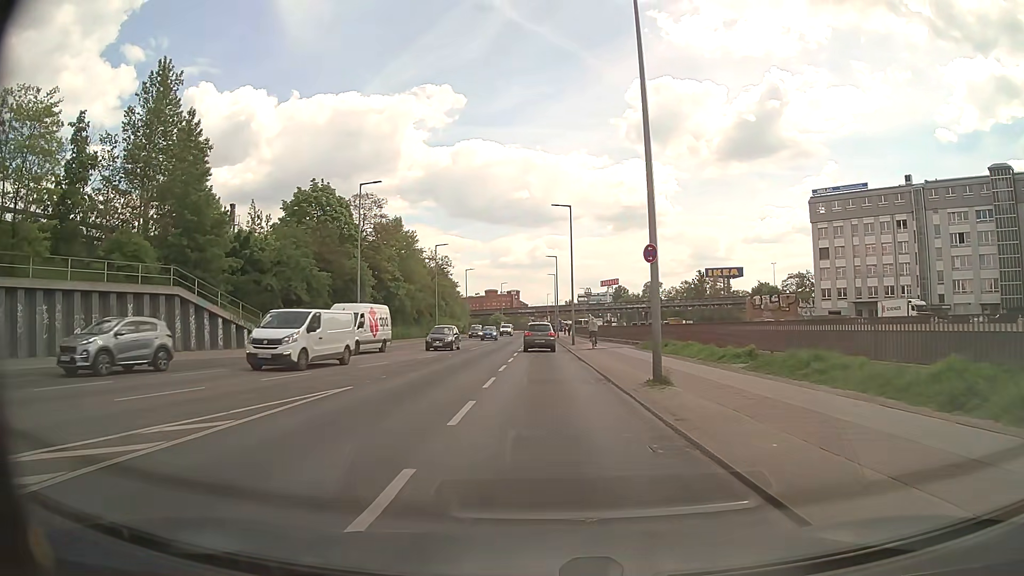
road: secondary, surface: asphalt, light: Day
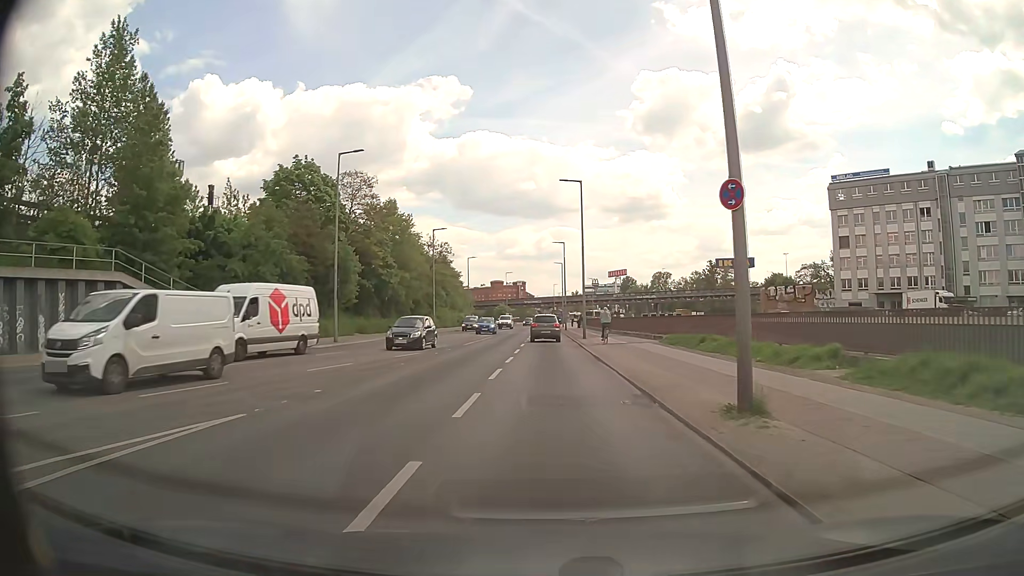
(0.0, +6.1) m; 0°
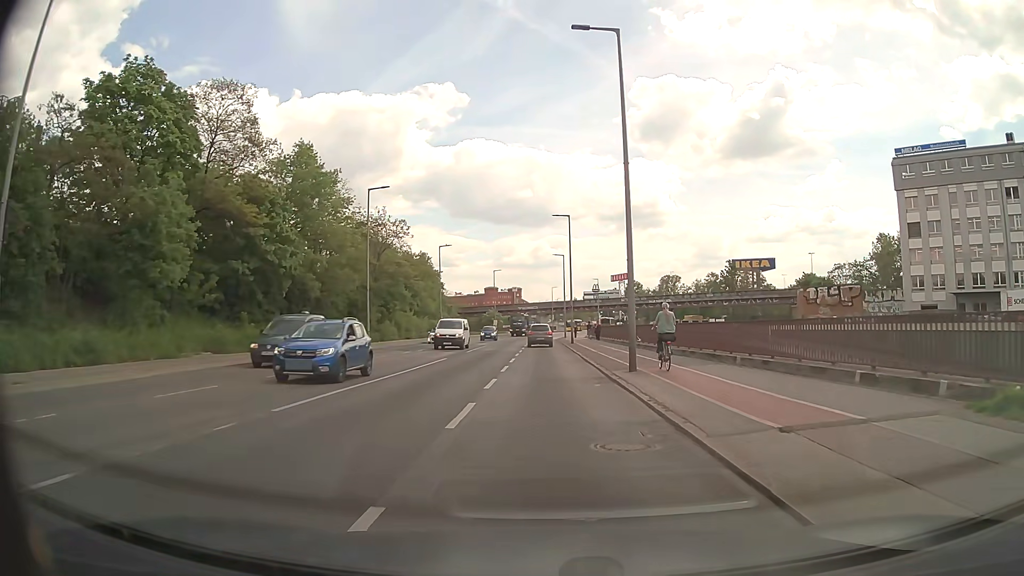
(0.0, +25.4) m; 0°
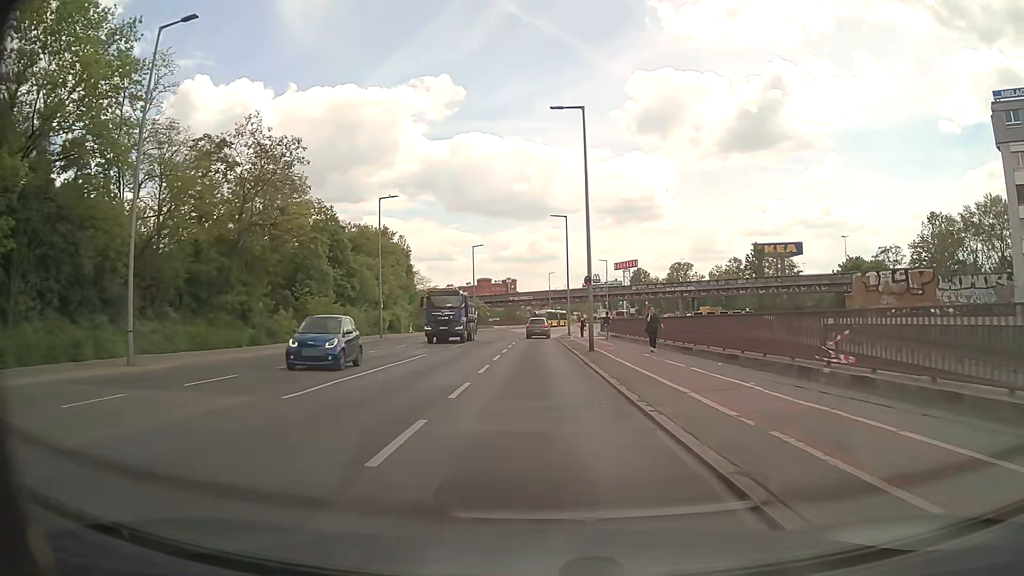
(+0.3, +26.8) m; 0°
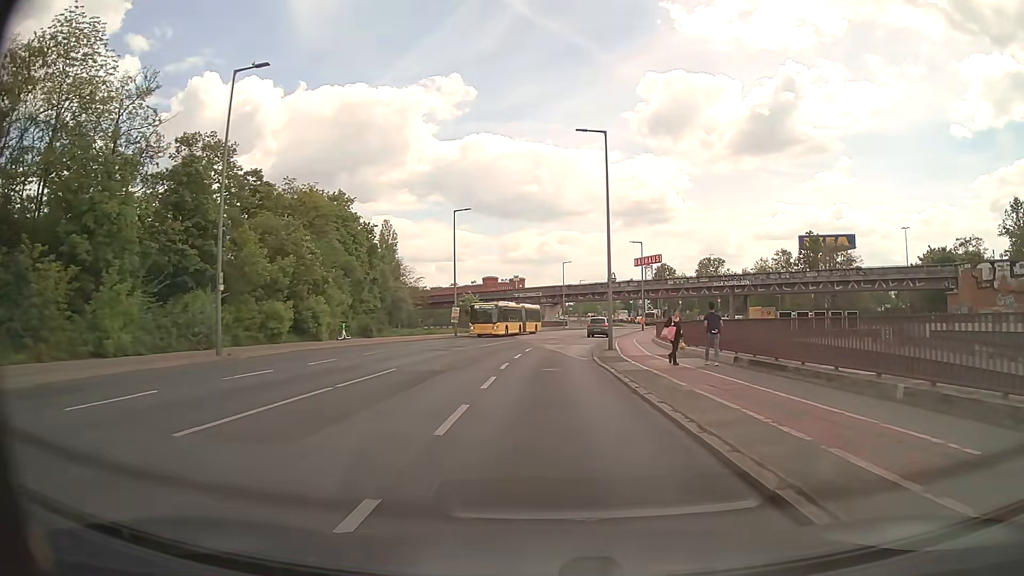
(-0.5, +27.8) m; 0°
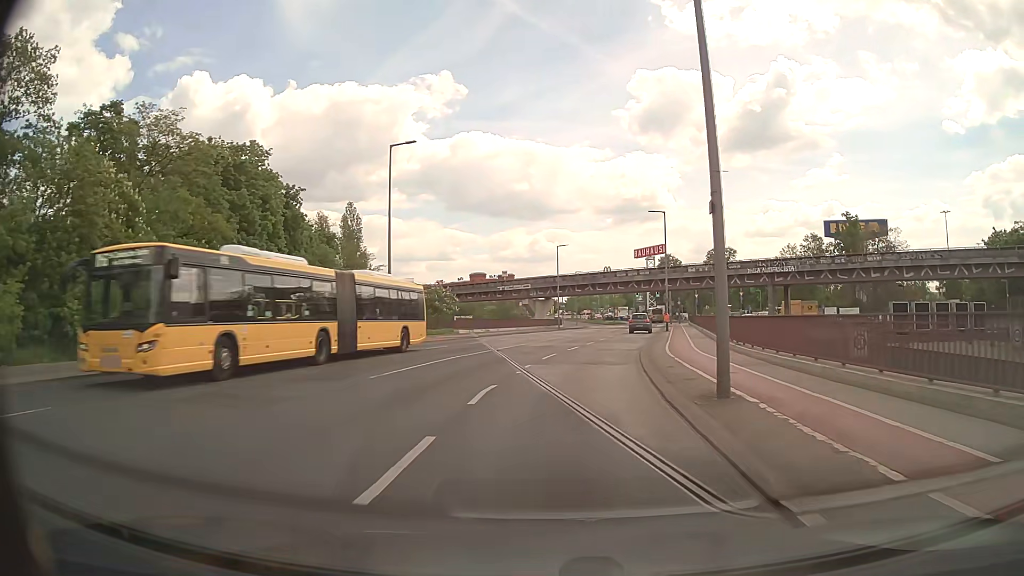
(0.0, +21.2) m; +1°
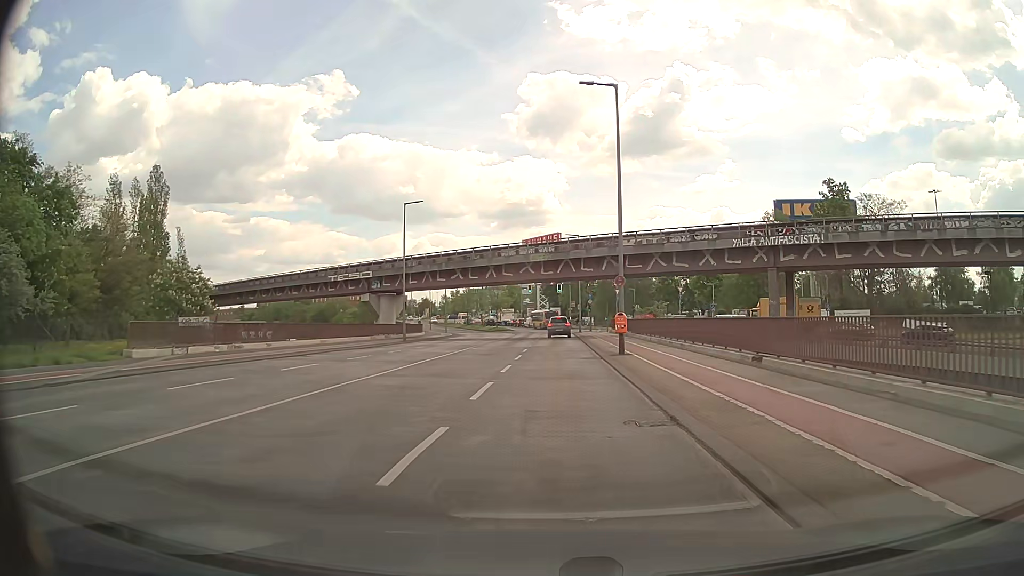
(+3.1, +34.1) m; +9°
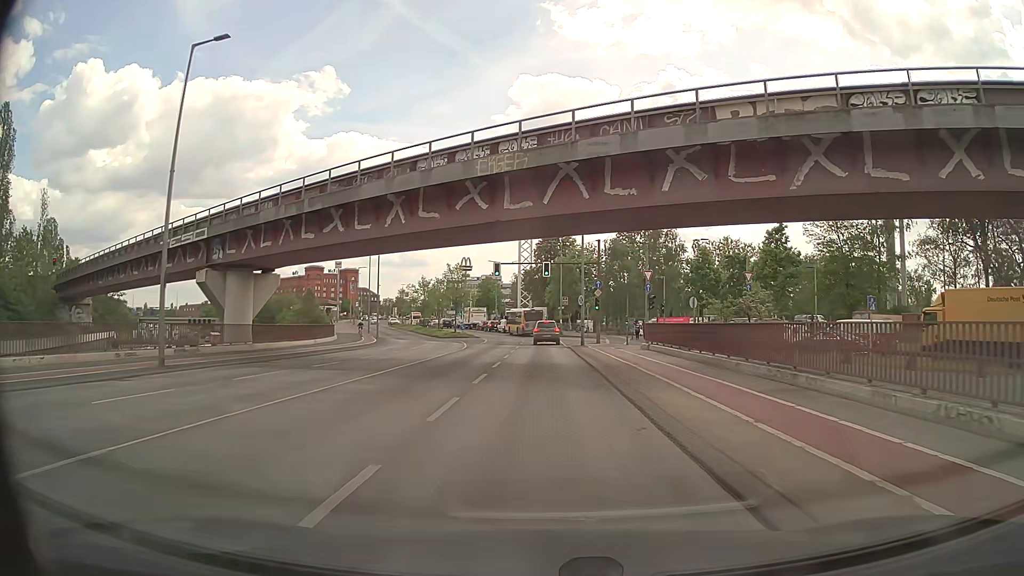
(+0.6, +32.3) m; +1°
(0, +10) (0, +20) (-1, +30) (-2, +40) (-2, +50) (-3, +60) (-5, +70) (-7, +79) (-10, +89) (-13, +99) m
